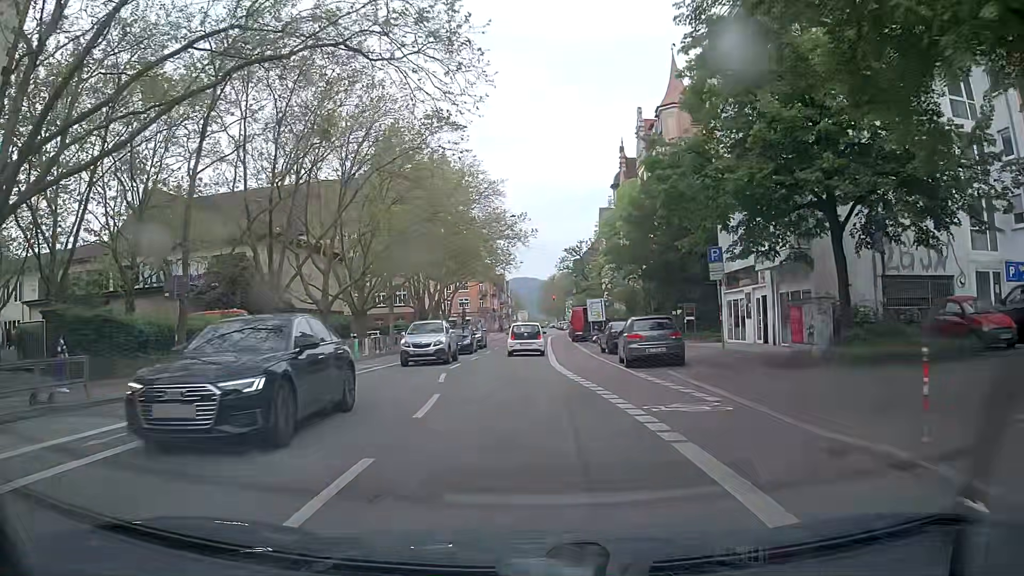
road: secondary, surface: asphalt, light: Day
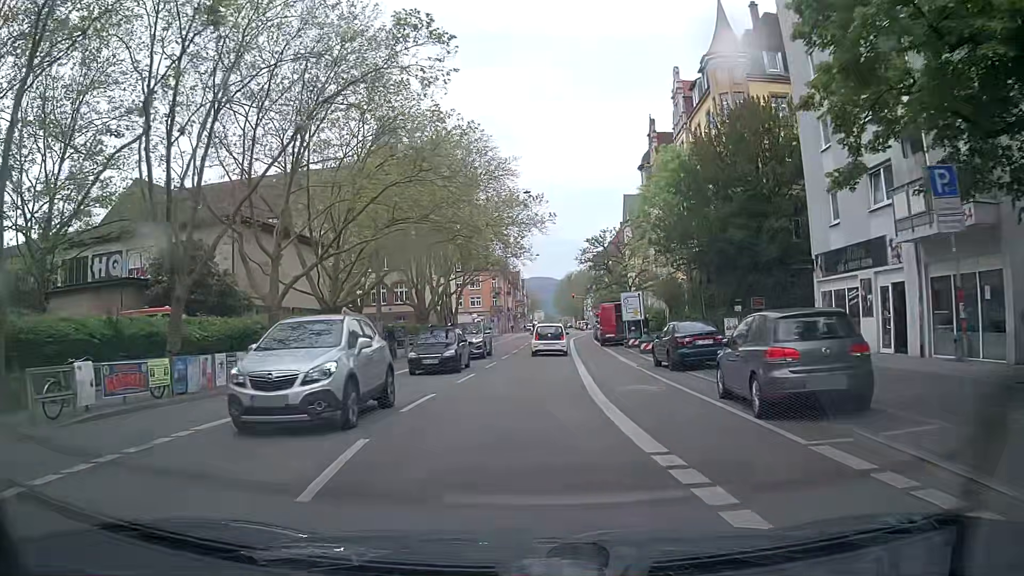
(-0.2, +10.5) m; -2°
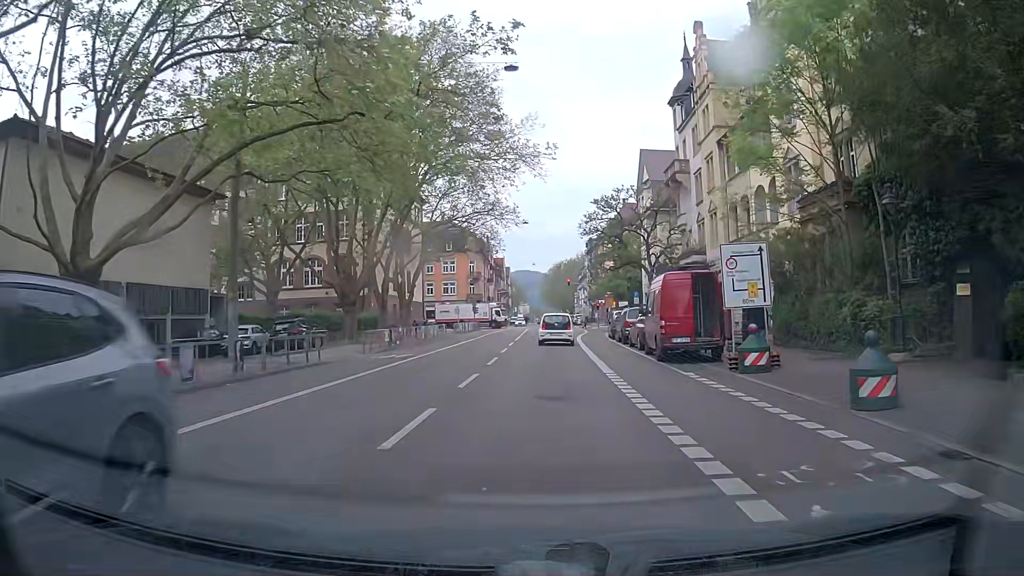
(0.0, +22.3) m; 0°
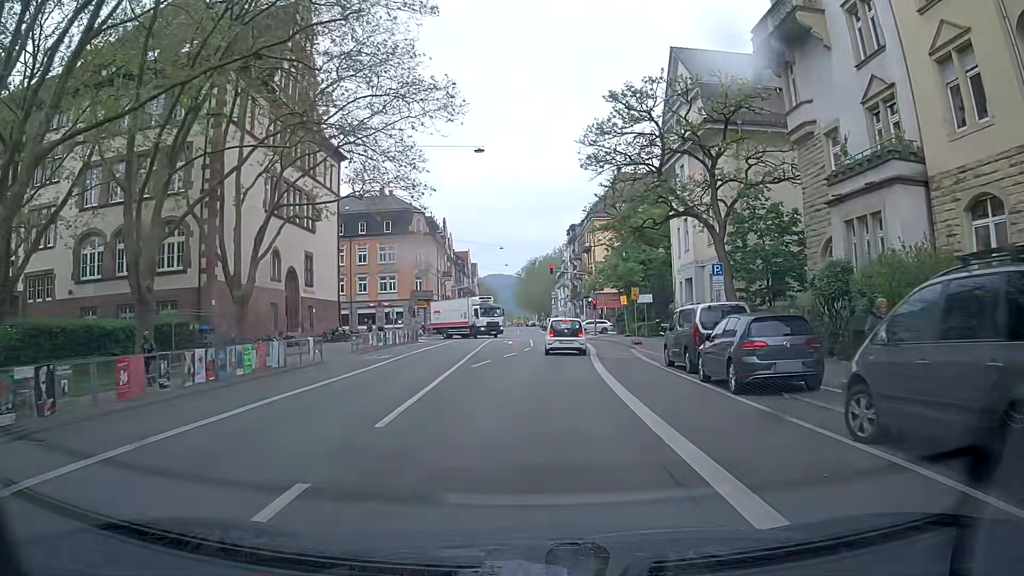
(+0.9, +28.5) m; +4°
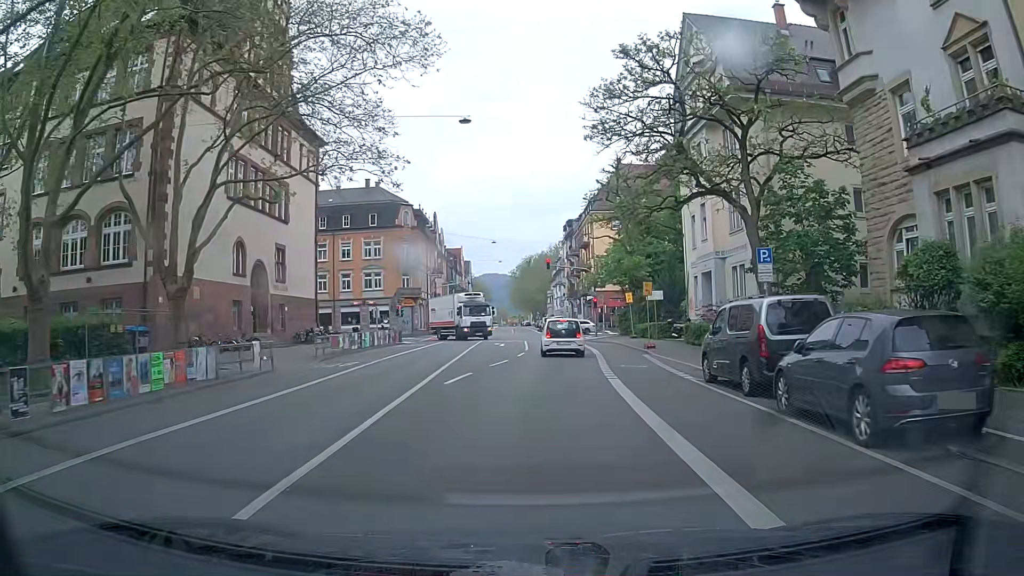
(0.0, +5.2) m; 0°
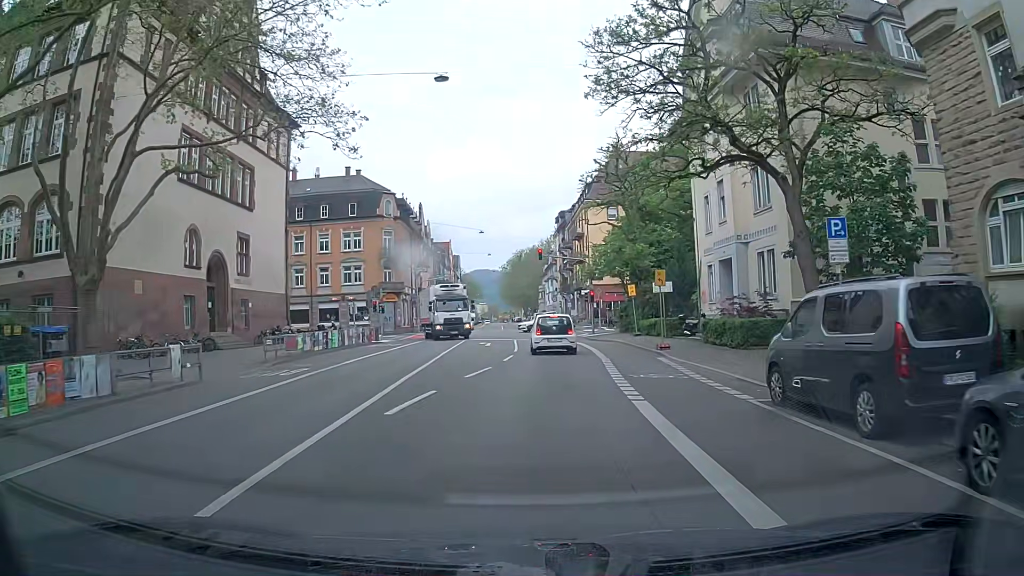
(0.0, +5.0) m; +1°
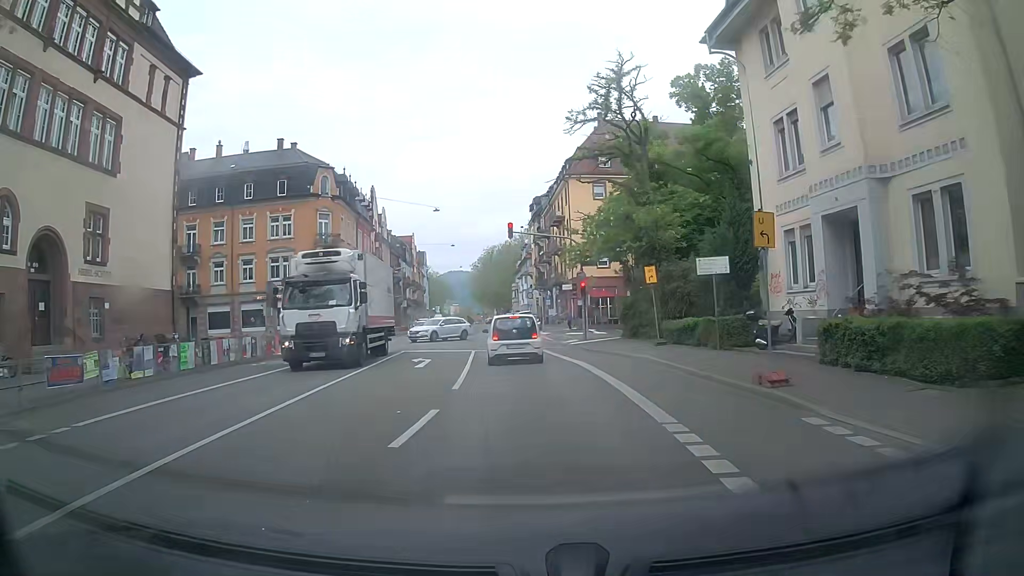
(0.0, +13.9) m; 0°
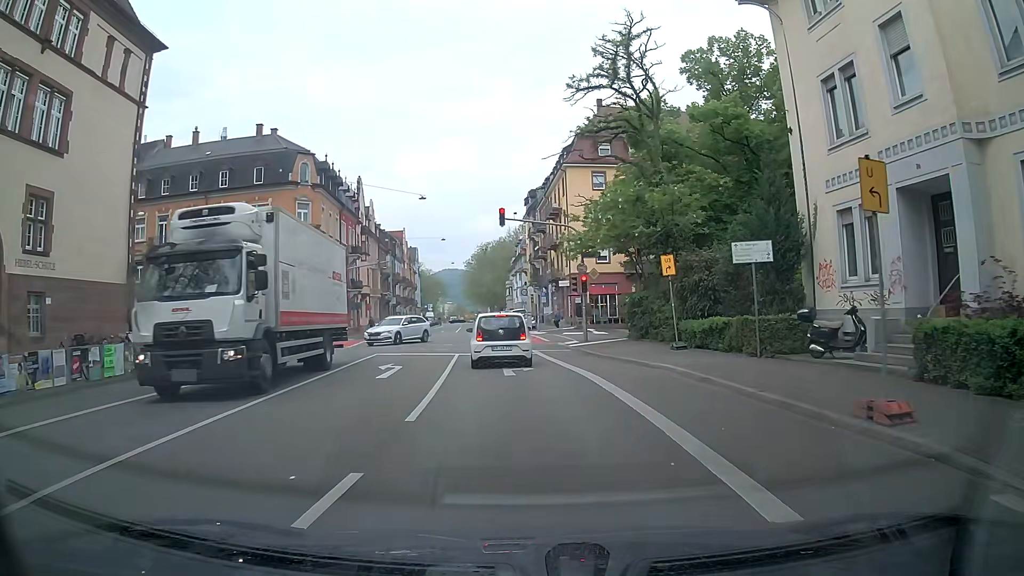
(+0.1, +4.3) m; 0°
